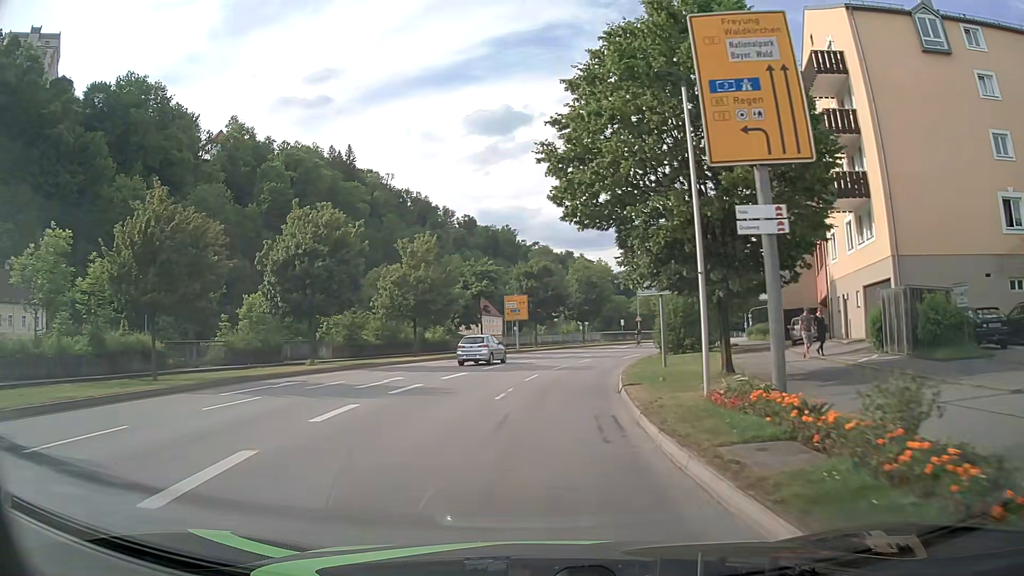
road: primary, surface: asphalt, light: Day
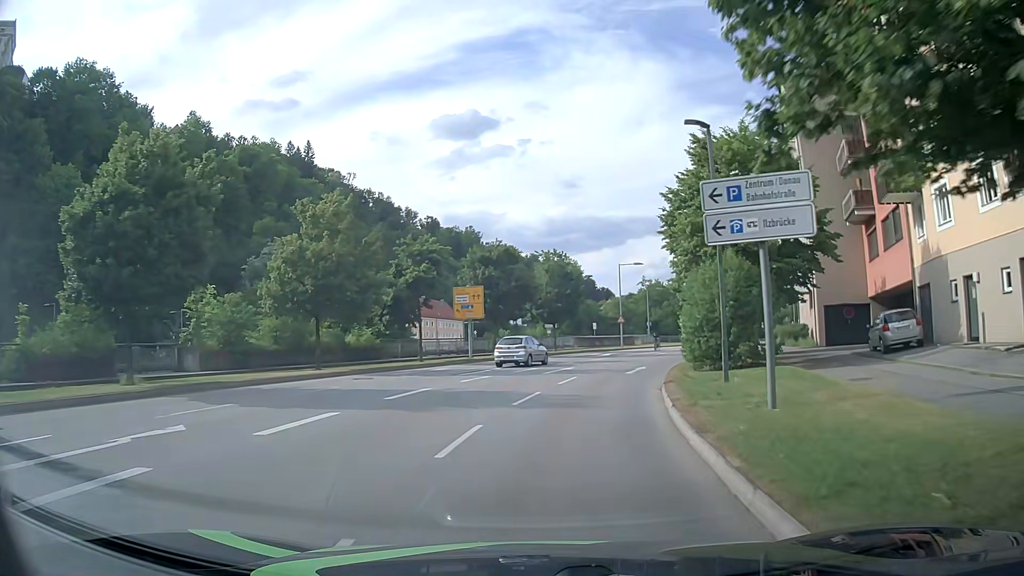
(+0.3, +13.7) m; +3°
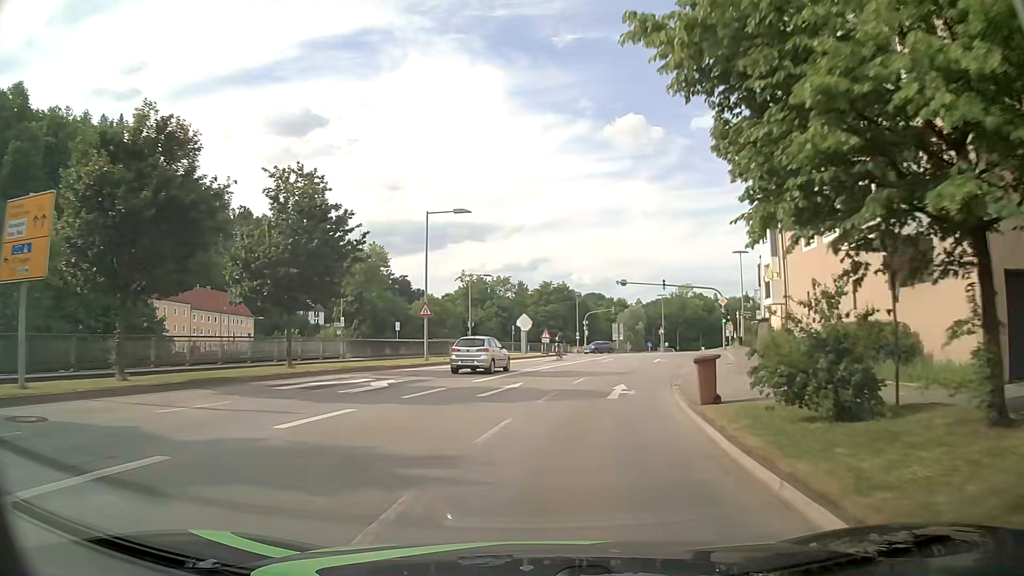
(+3.9, +28.1) m; +17°
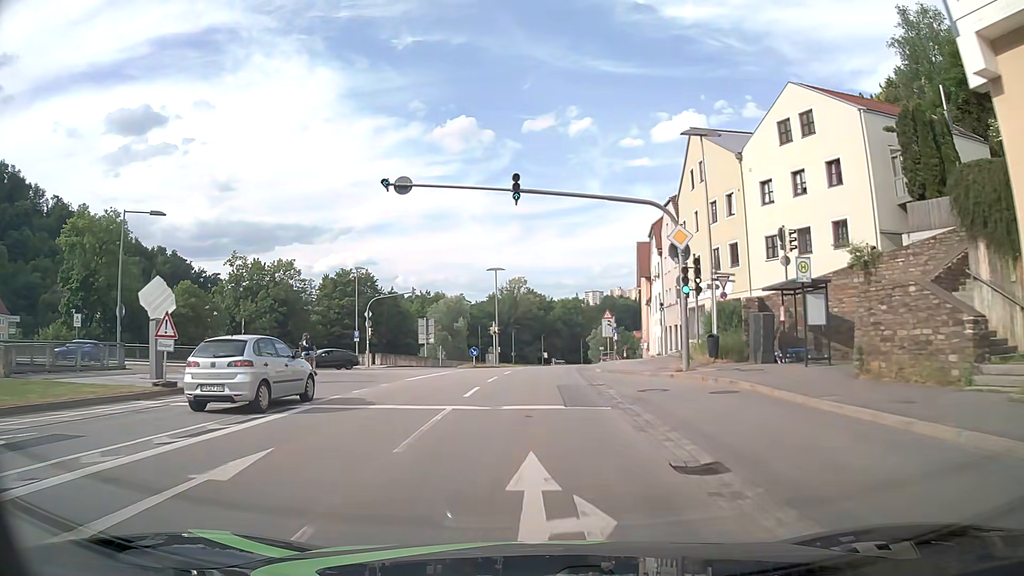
(+5.5, +36.5) m; +15°
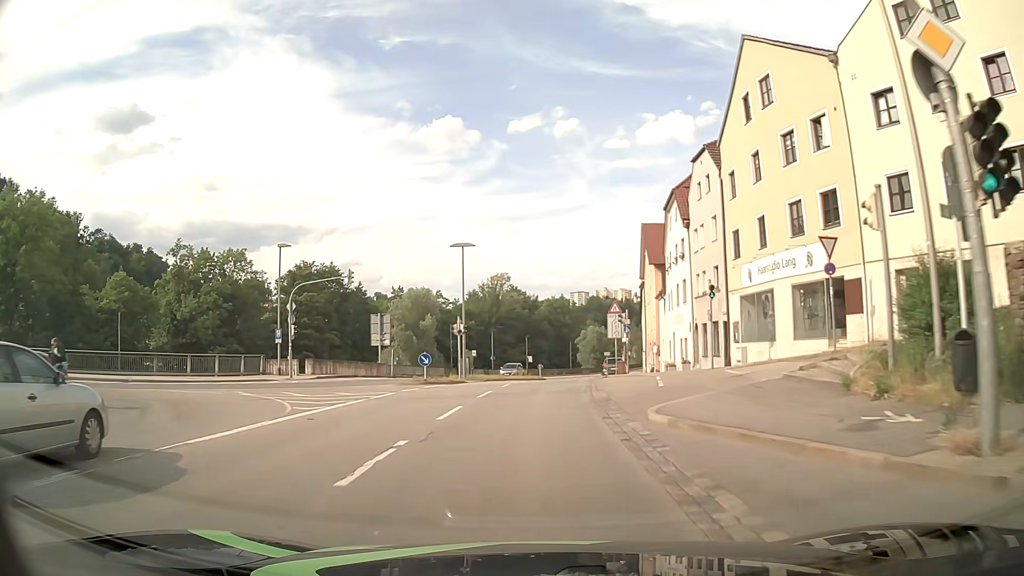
(+0.1, +15.1) m; +1°
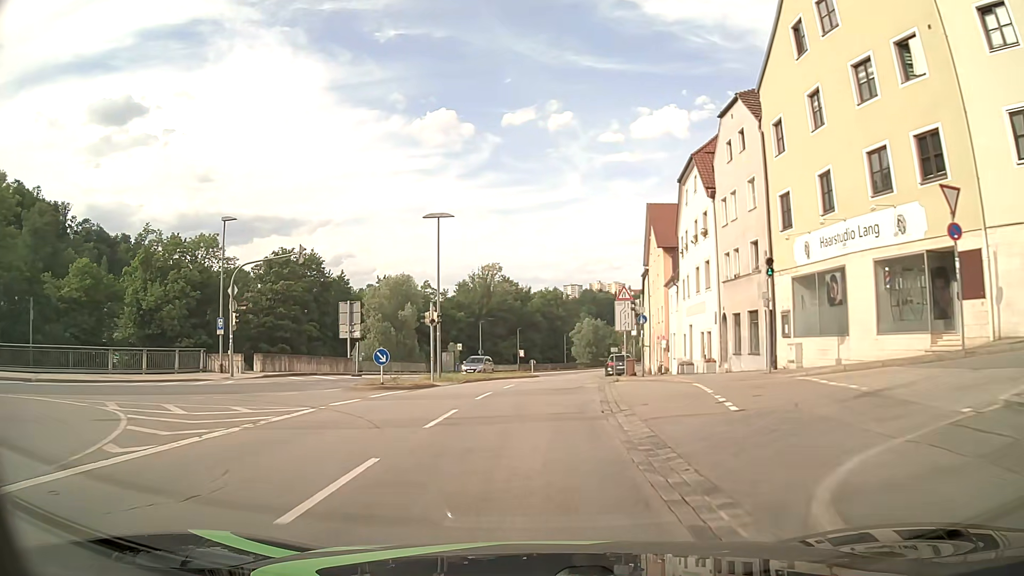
(0.0, +7.6) m; 0°
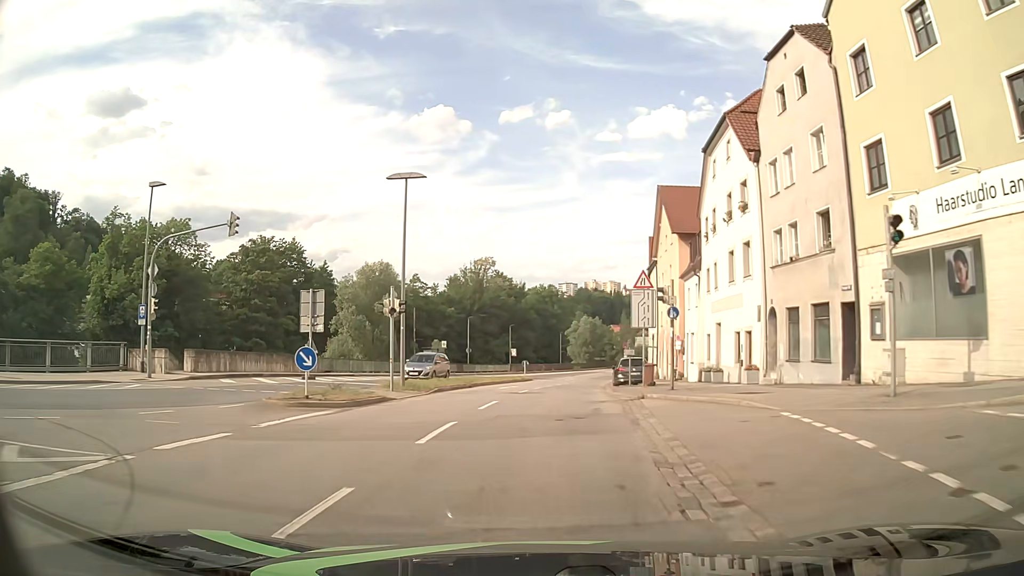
(0.0, +7.6) m; 0°
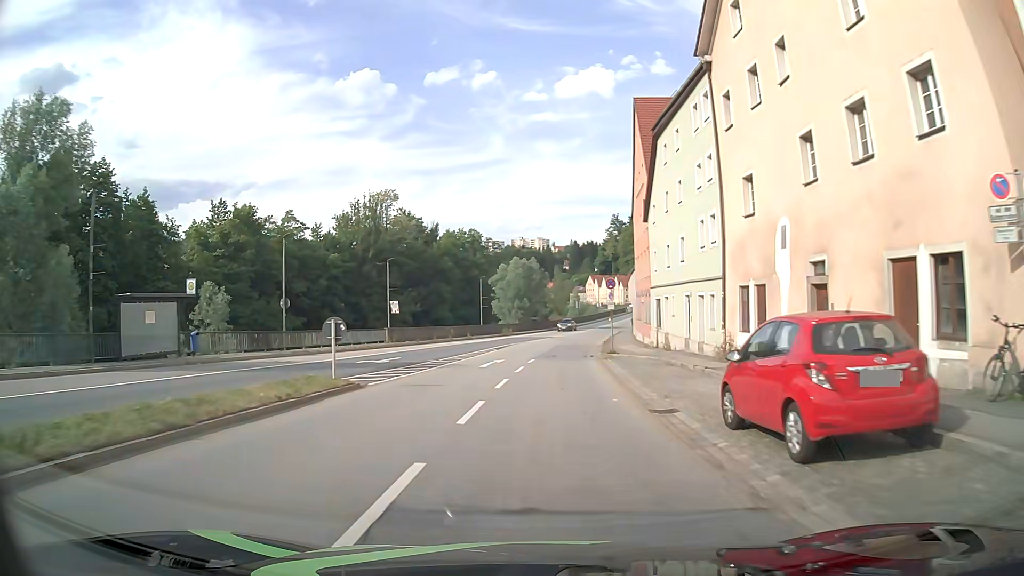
(+2.1, +38.9) m; +7°
(0, +10) (0, +20) (+1, +30) (+2, +40) (+2, +50) (+4, +60) (+5, +70) (+7, +80) (+8, +89) (+11, +99) m
